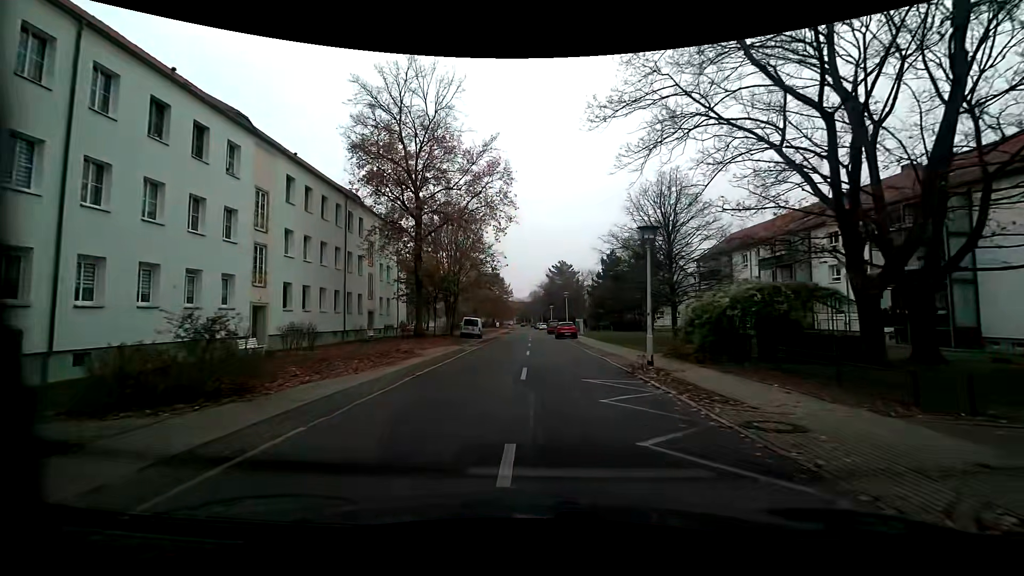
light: Day
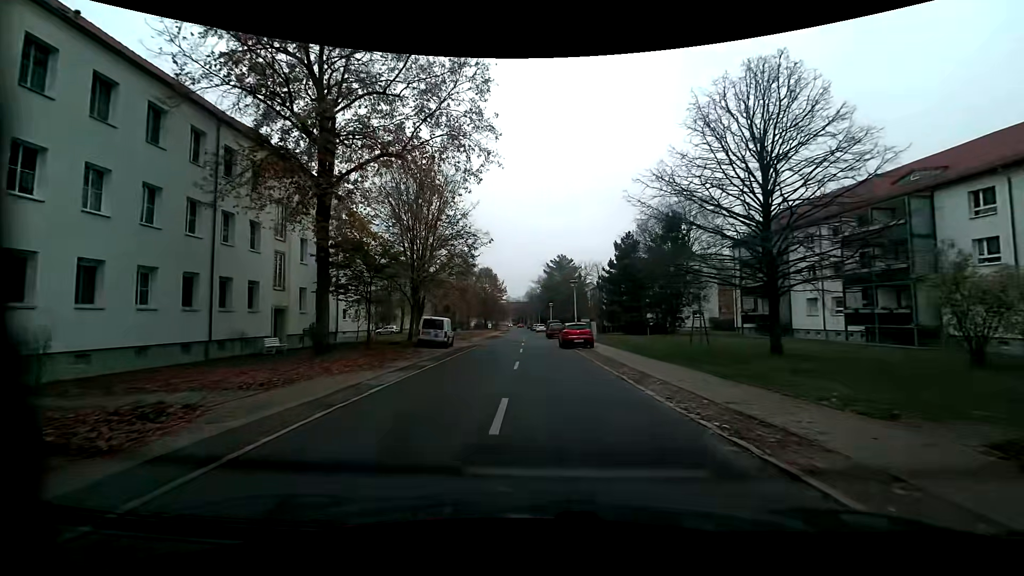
(-0.1, +14.5) m; -1°
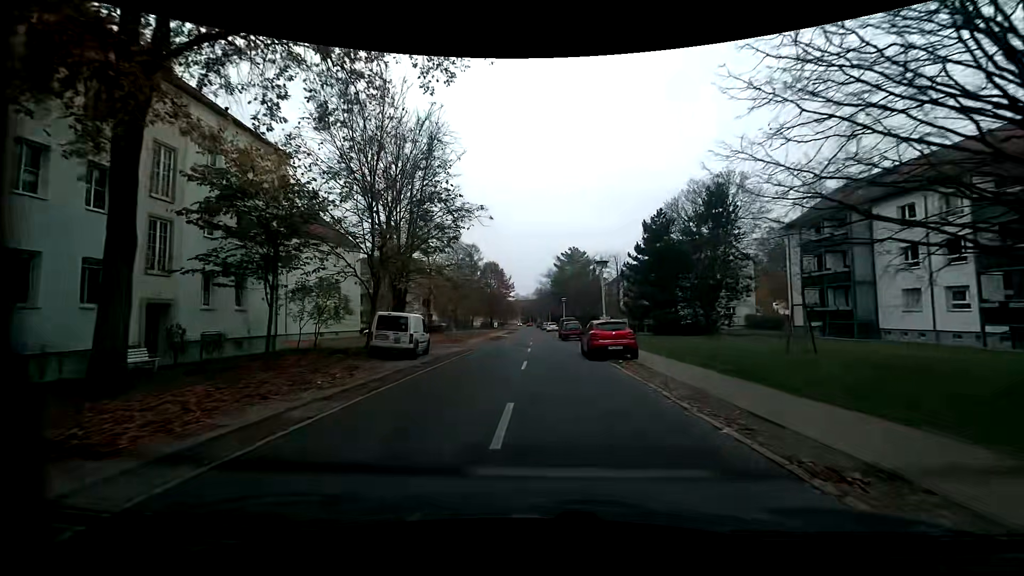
(0.0, +9.8) m; -1°
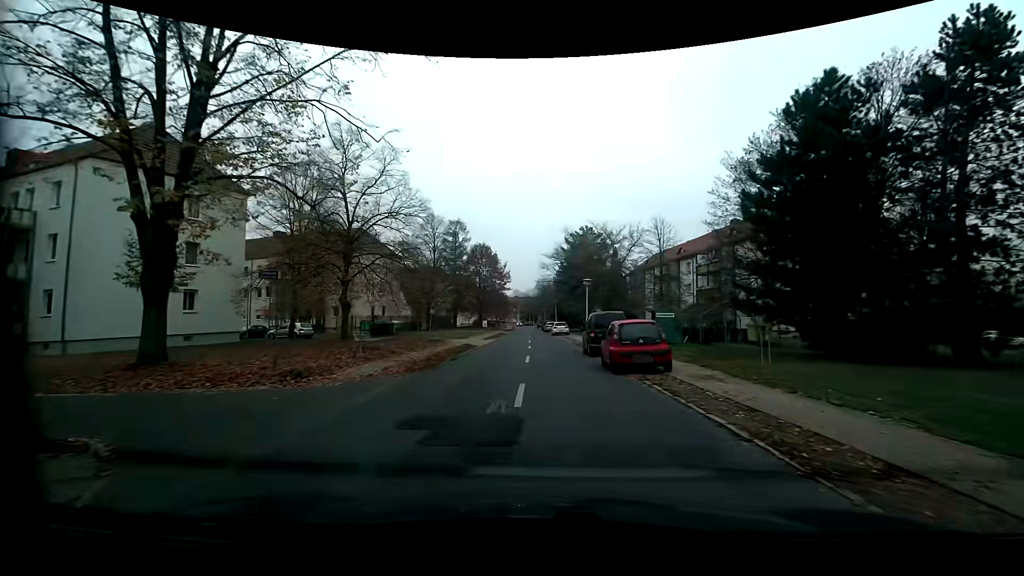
(-0.2, +24.6) m; 0°
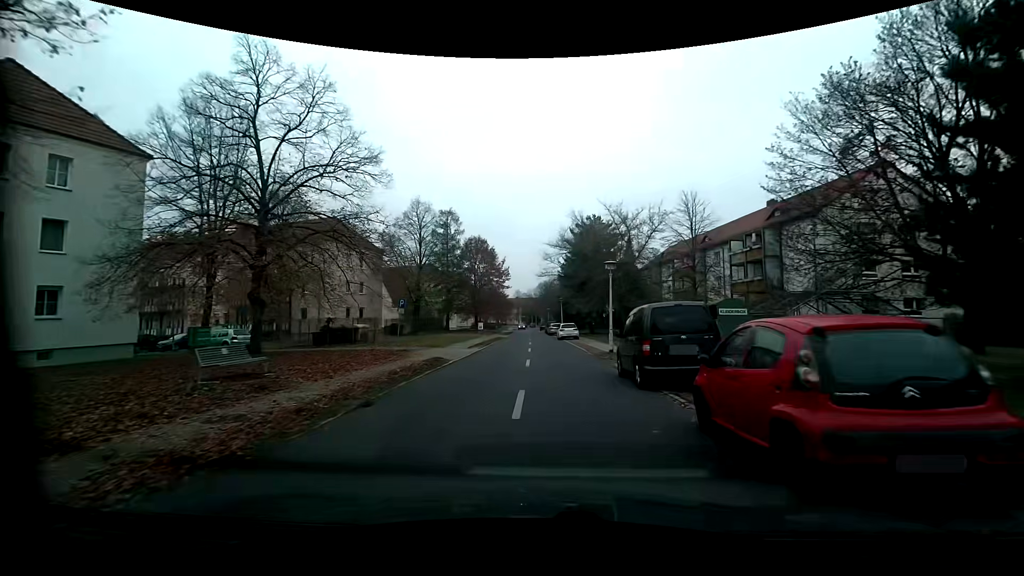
(0.0, +9.8) m; 0°
(0, +10) (0, +20) (0, +30) (0, +40) (0, +50) (0, +60) (-1, +70) (-1, +80) (-1, +90) (-2, +100) m
